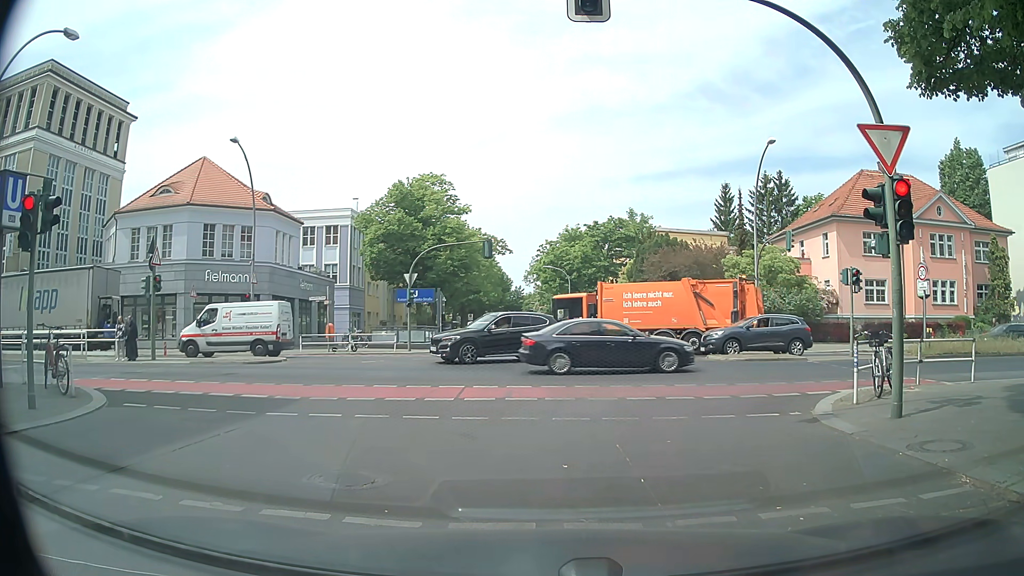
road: residential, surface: asphalt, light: Day
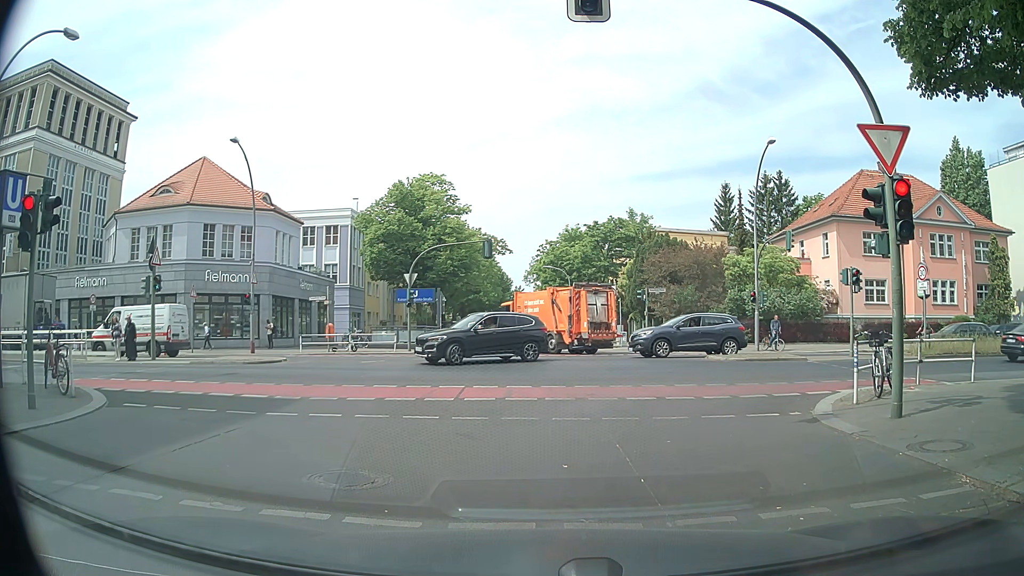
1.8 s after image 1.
(0.0, 0.0) m; 0°
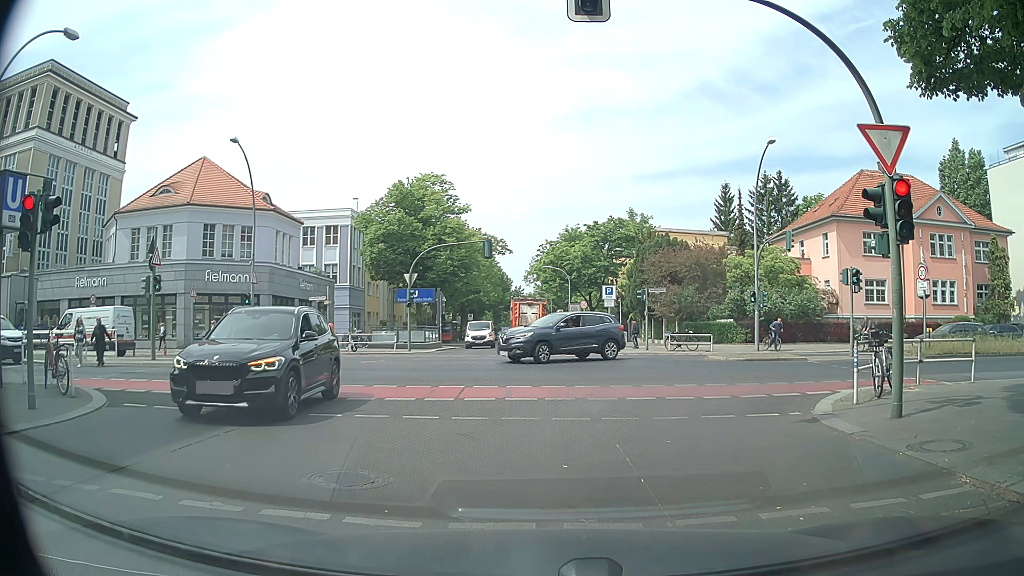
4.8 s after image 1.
(0.0, 0.0) m; 0°
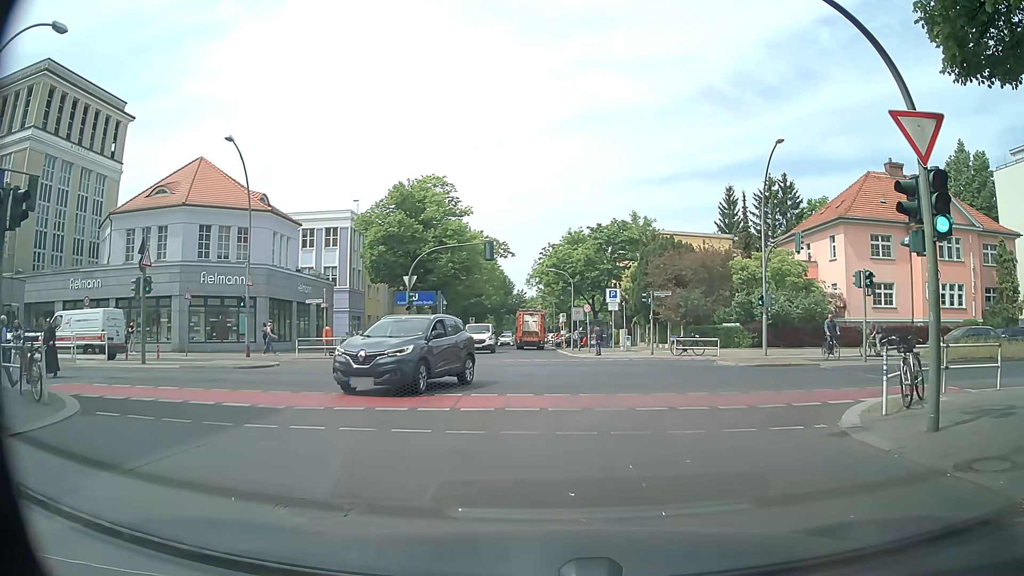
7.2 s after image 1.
(0.0, +1.0) m; +1°
